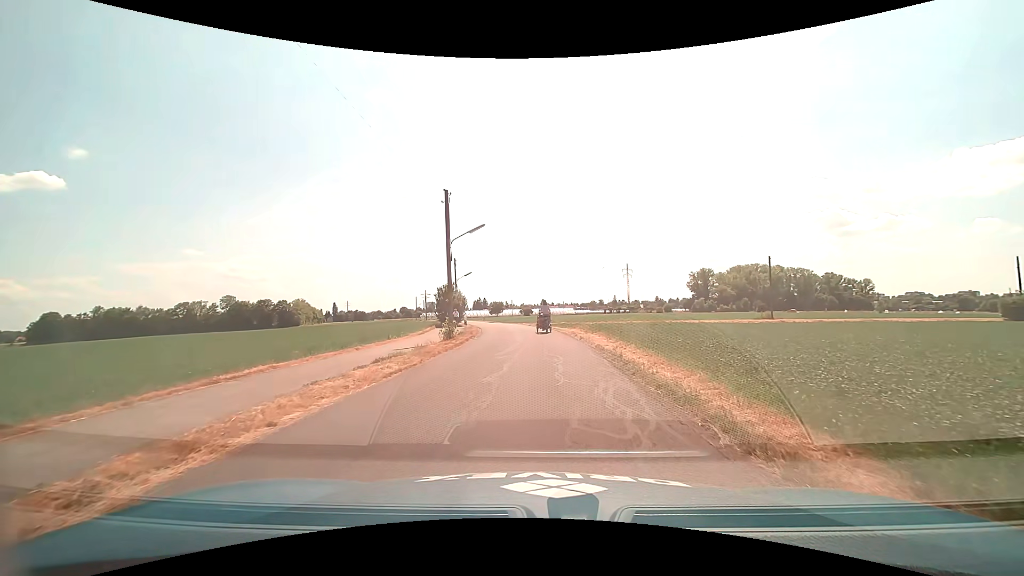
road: unclassified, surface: asphalt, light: Day
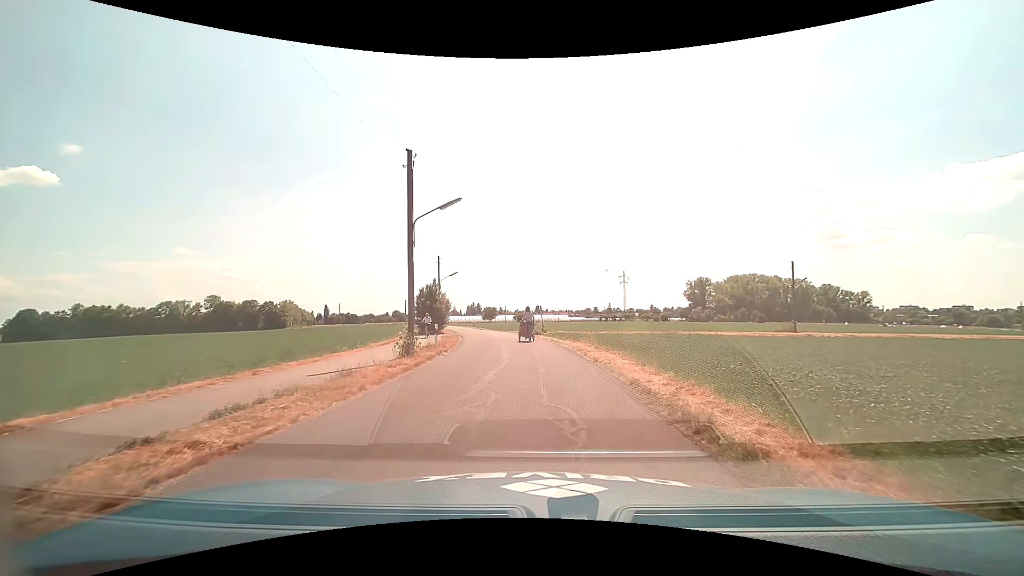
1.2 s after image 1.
(+0.1, +6.8) m; +1°
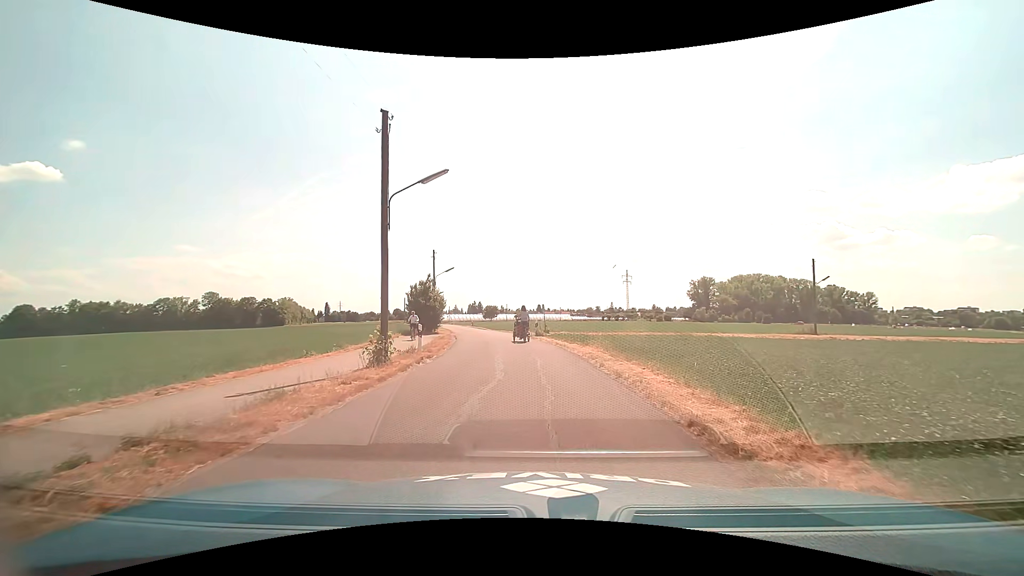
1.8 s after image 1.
(0.0, +3.4) m; 0°
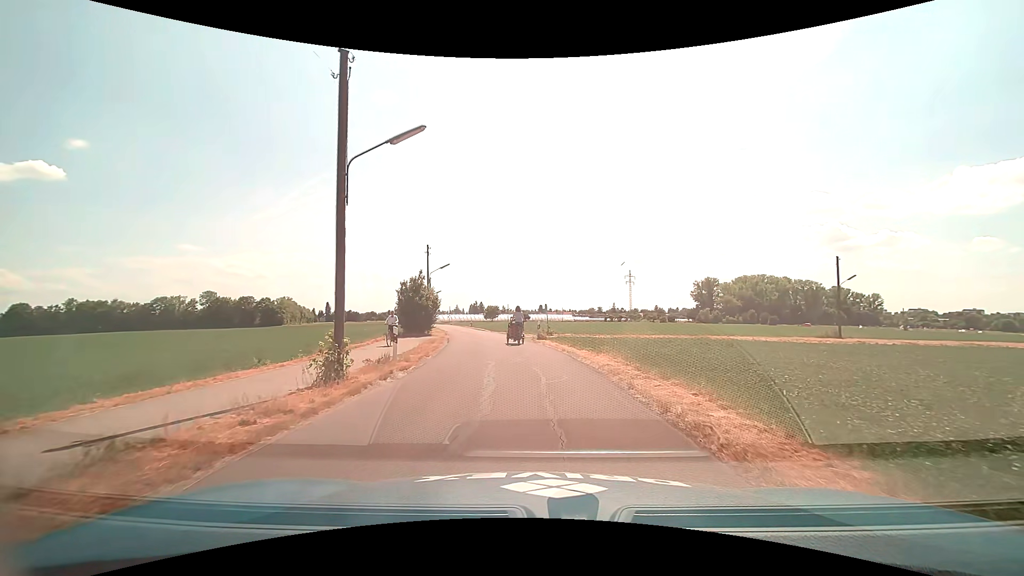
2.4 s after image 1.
(0.0, +3.5) m; 0°
